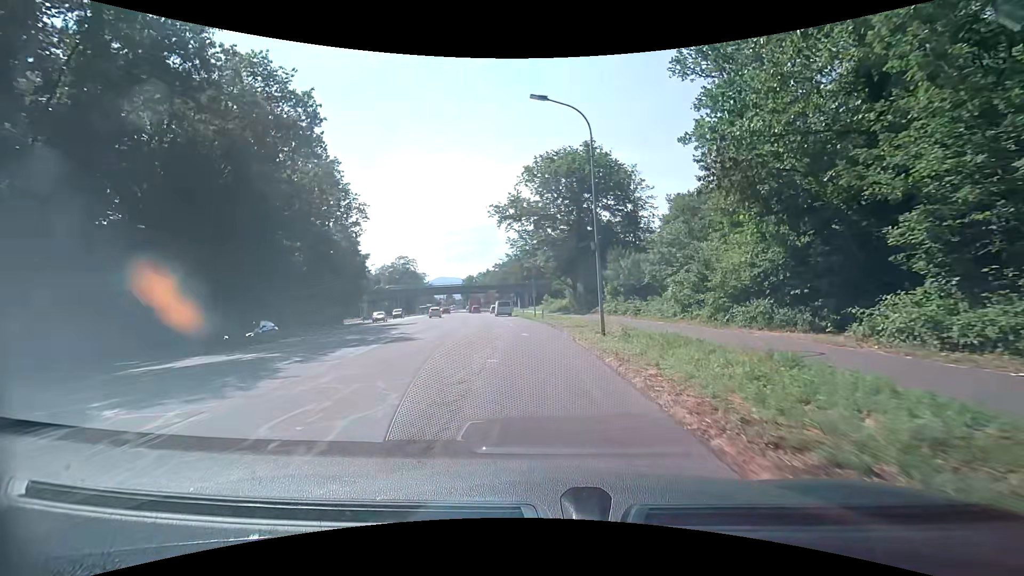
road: secondary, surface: asphalt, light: Day
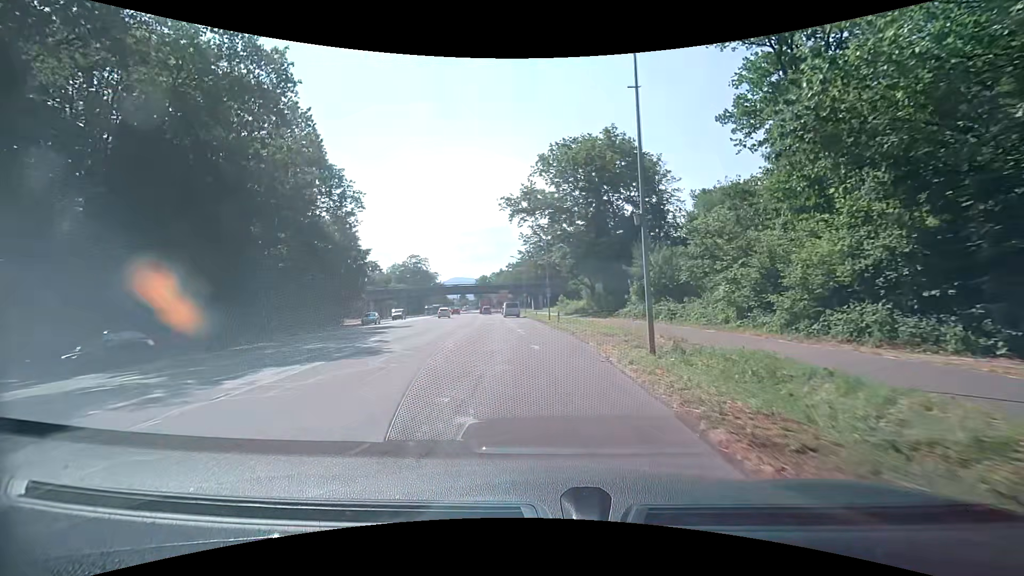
(-0.1, +6.1) m; -1°
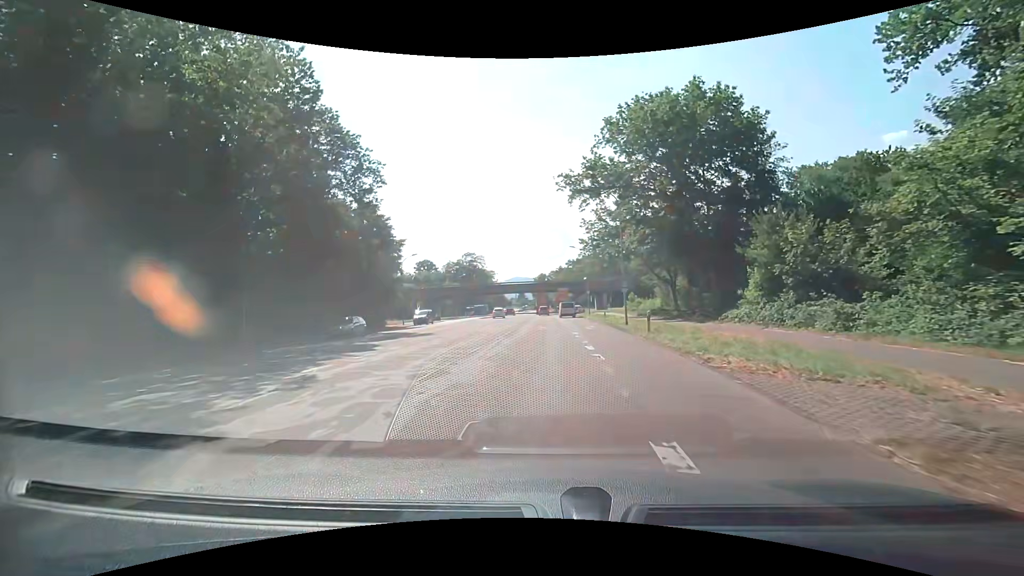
(-0.7, +11.7) m; -8°
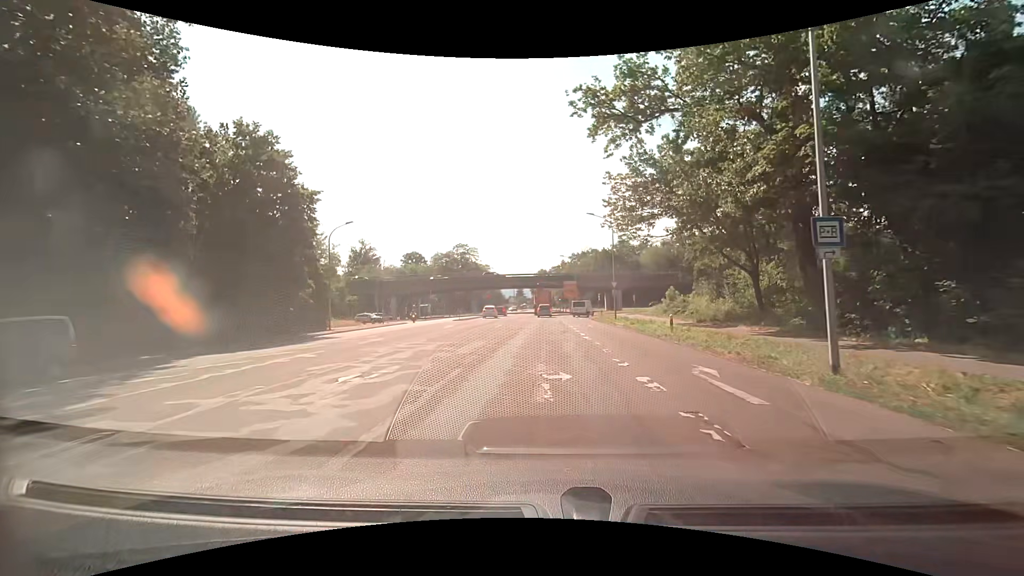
(-0.1, +22.9) m; -1°
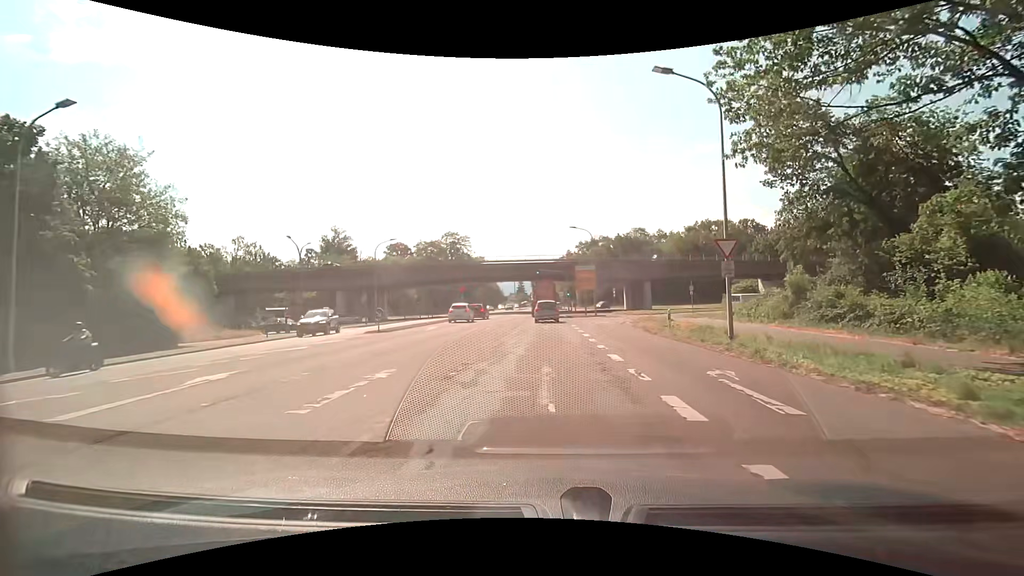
(+0.6, +25.9) m; +1°
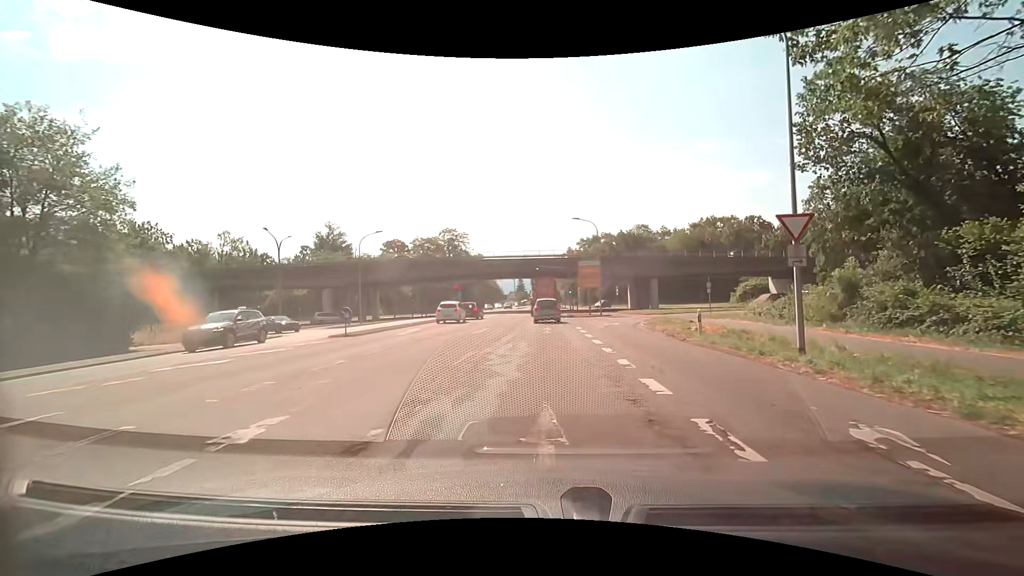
(0.0, +4.4) m; 0°
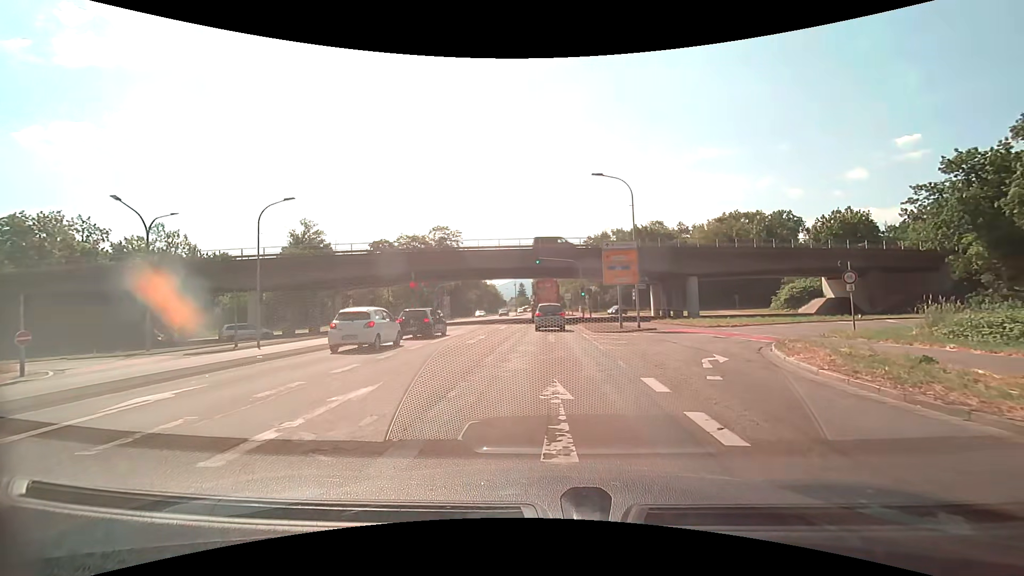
(-0.1, +17.2) m; 0°
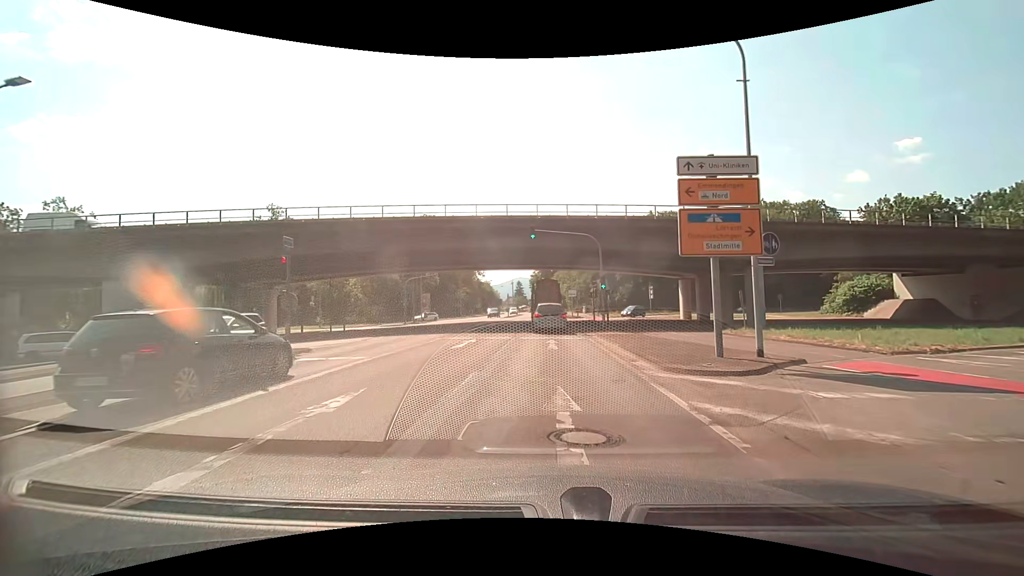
(-0.1, +16.5) m; 0°
(0, +10) (0, +20) (0, +30) (0, +40) (0, +50) (-1, +60) (-1, +70) (-1, +80) (-1, +90) (-1, +100) m
